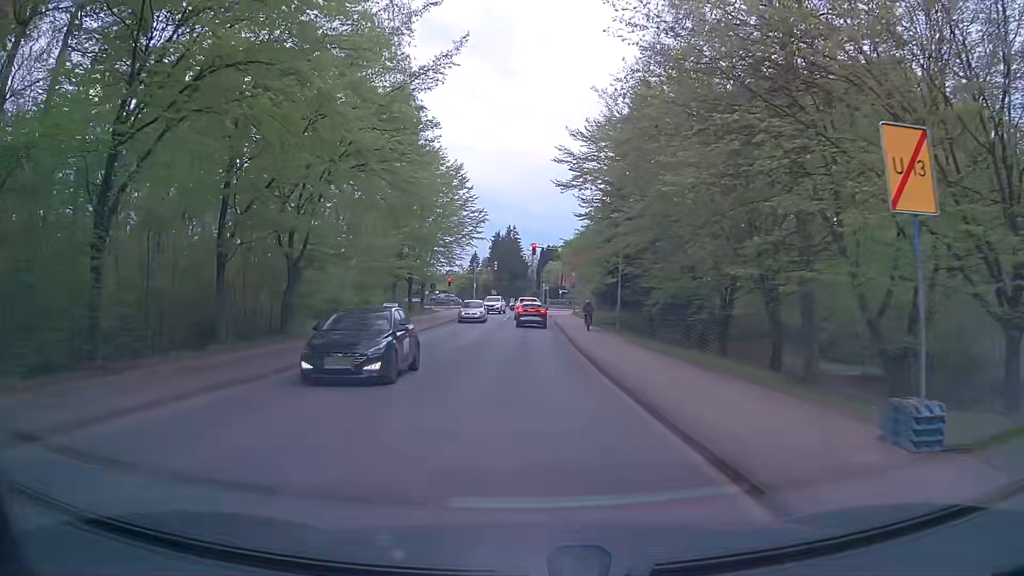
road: unclassified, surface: asphalt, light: Day
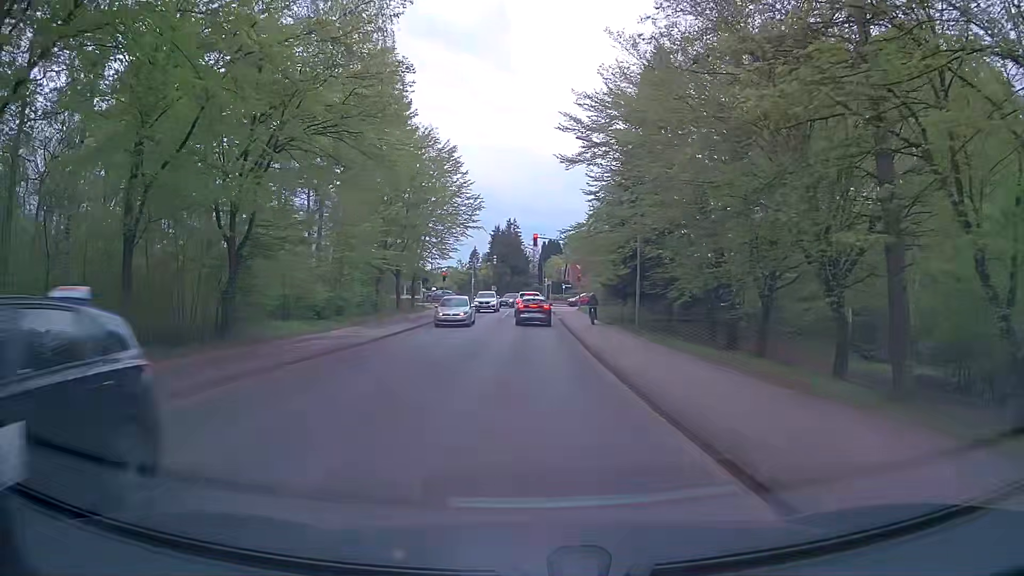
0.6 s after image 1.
(-0.1, +5.2) m; -1°
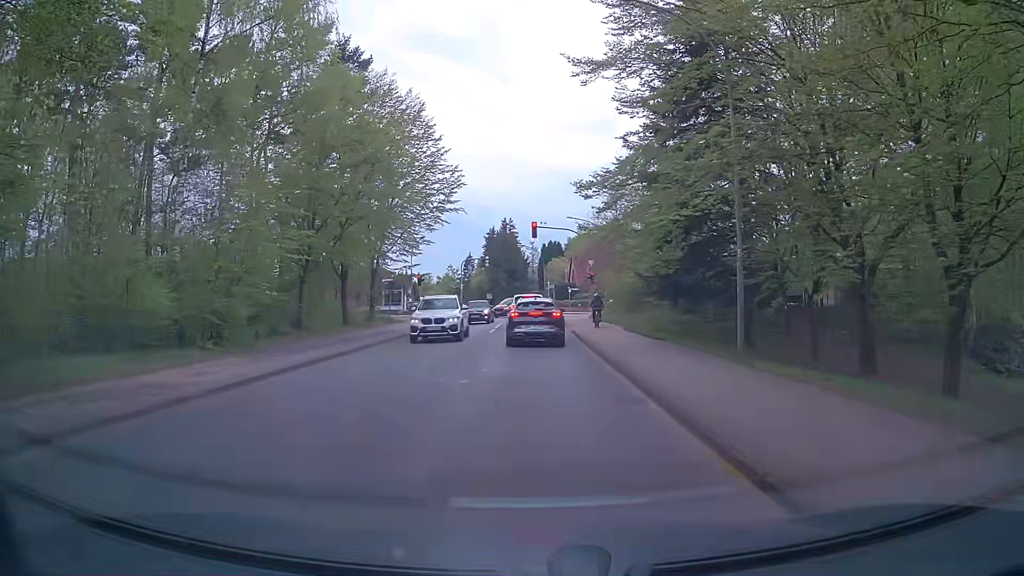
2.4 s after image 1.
(-0.1, +13.1) m; -1°
